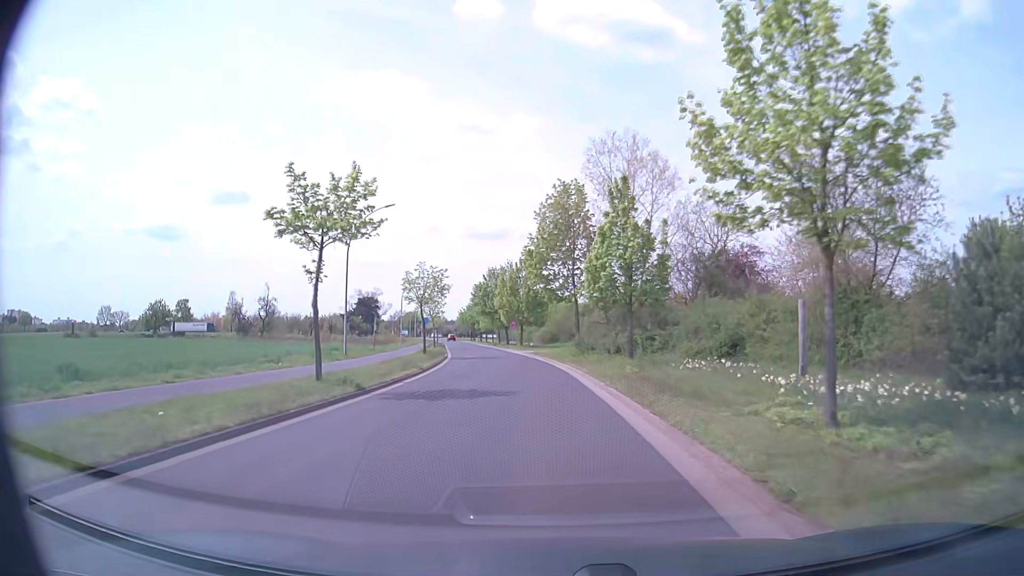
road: unclassified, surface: asphalt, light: Day
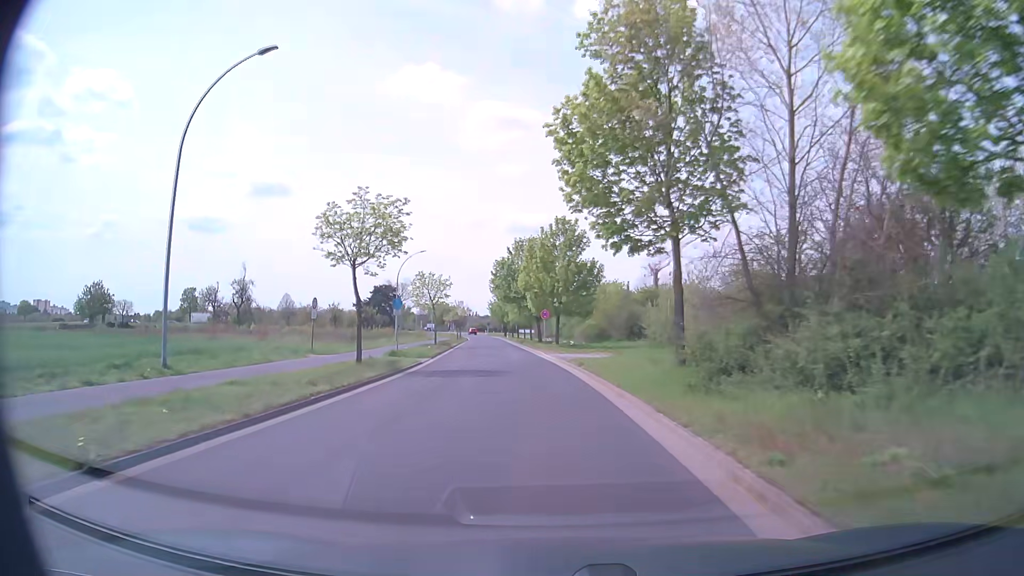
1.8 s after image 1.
(-0.5, +22.8) m; -3°
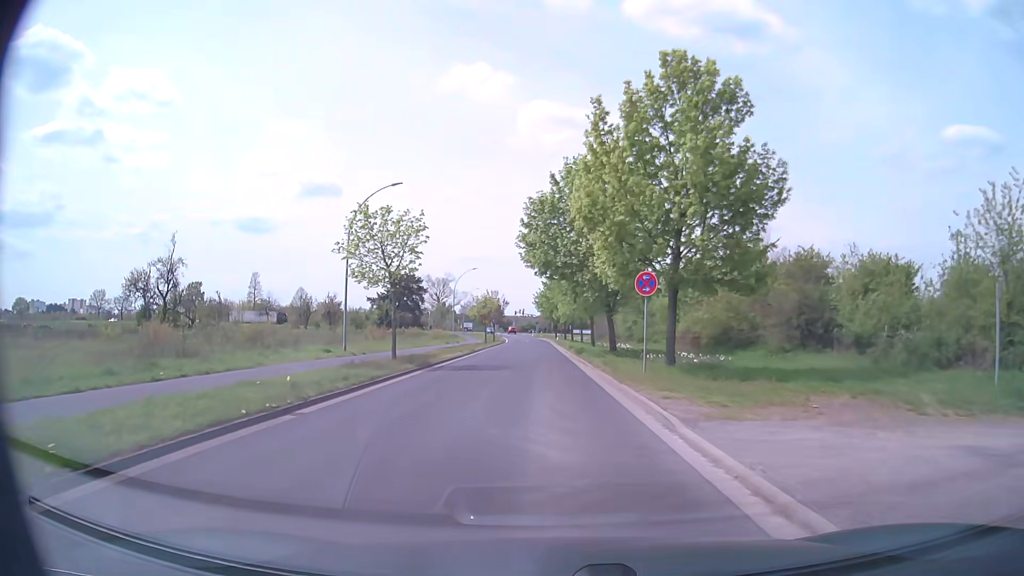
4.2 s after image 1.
(-1.4, +30.1) m; -5°
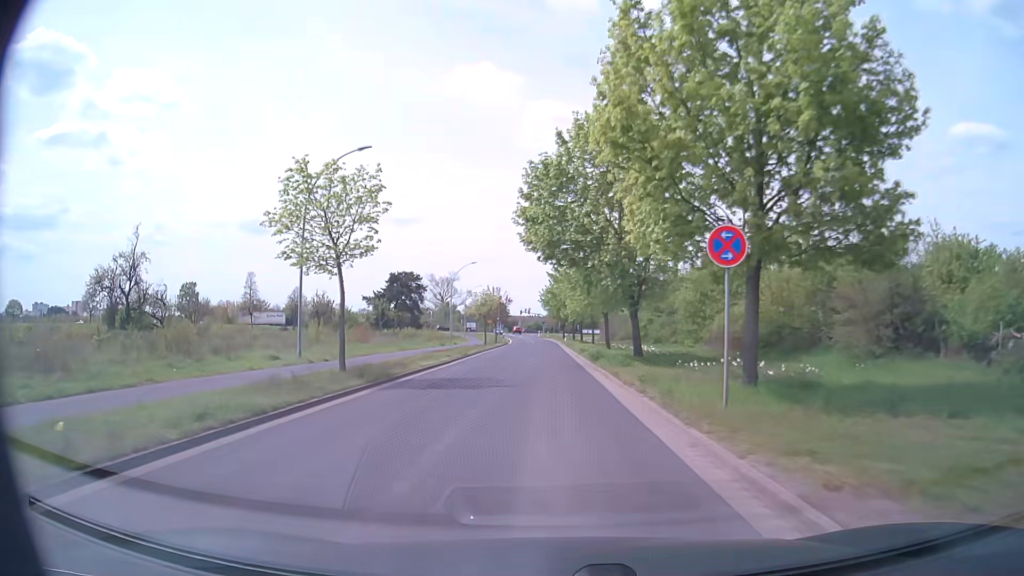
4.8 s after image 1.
(0.0, +7.4) m; -1°
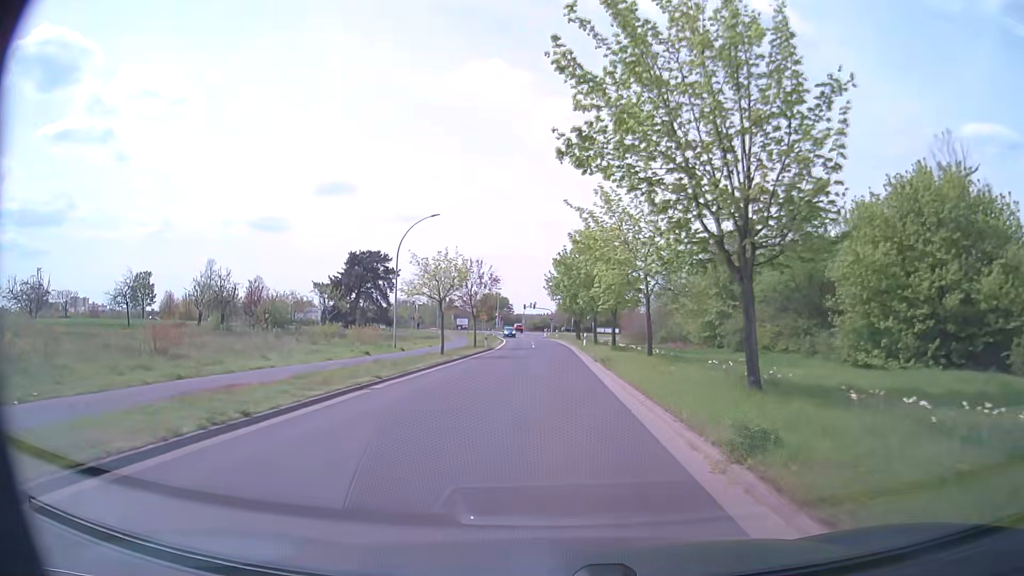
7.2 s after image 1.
(-0.2, +29.2) m; -1°
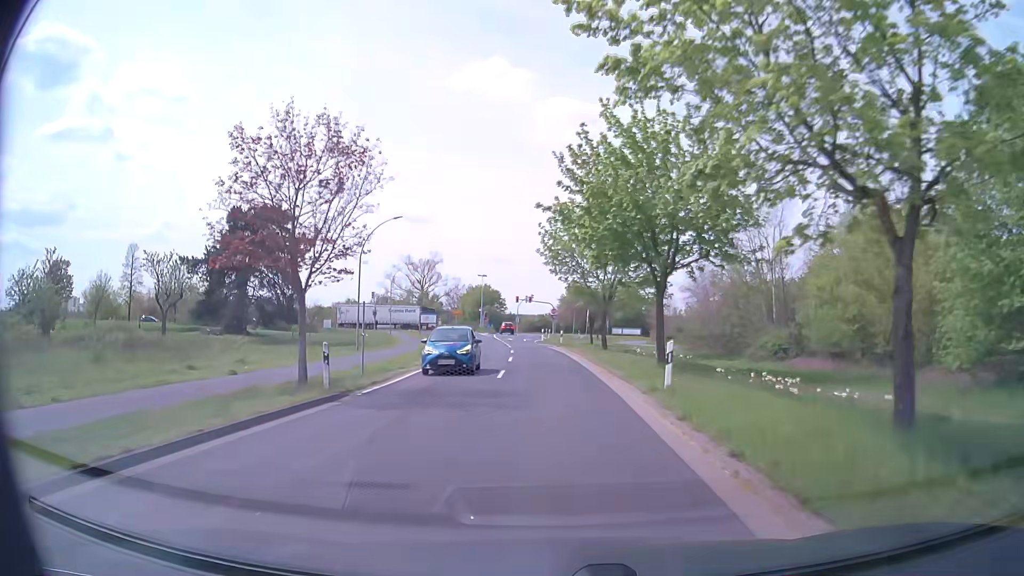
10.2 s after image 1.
(-0.1, +35.5) m; 0°
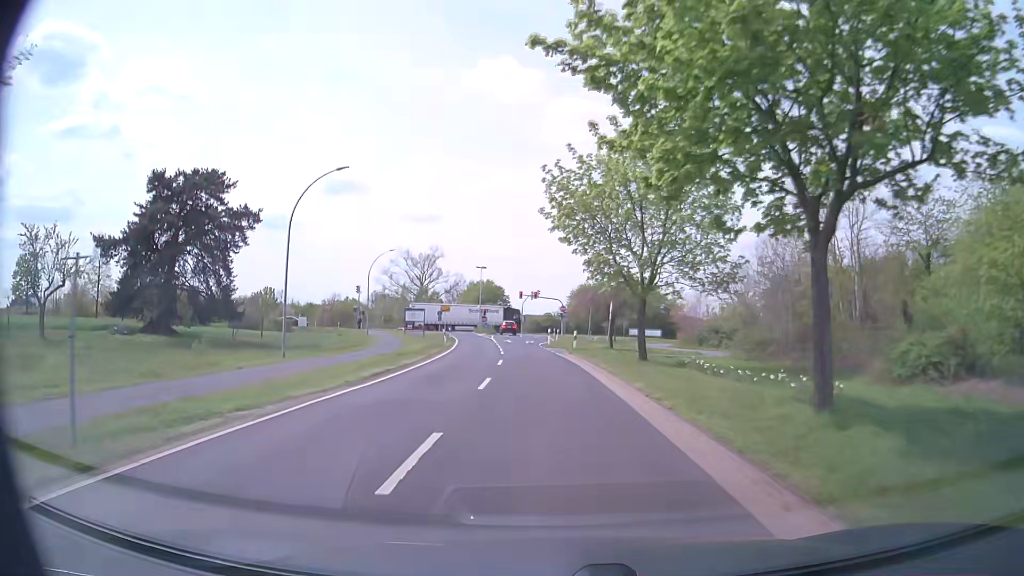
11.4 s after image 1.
(-0.1, +13.9) m; 0°
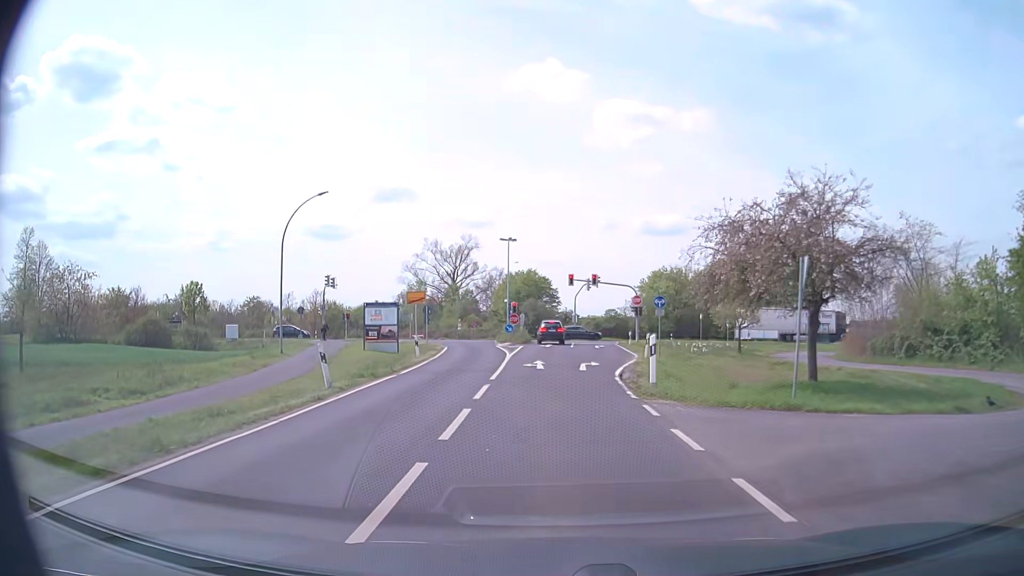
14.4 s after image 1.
(-1.3, +33.7) m; -5°
(0, +10) (0, +20) (-1, +30) (-1, +40) (0, +50) (-1, +60) (-5, +69) (-14, +73) (-24, +72) (-34, +70) m
